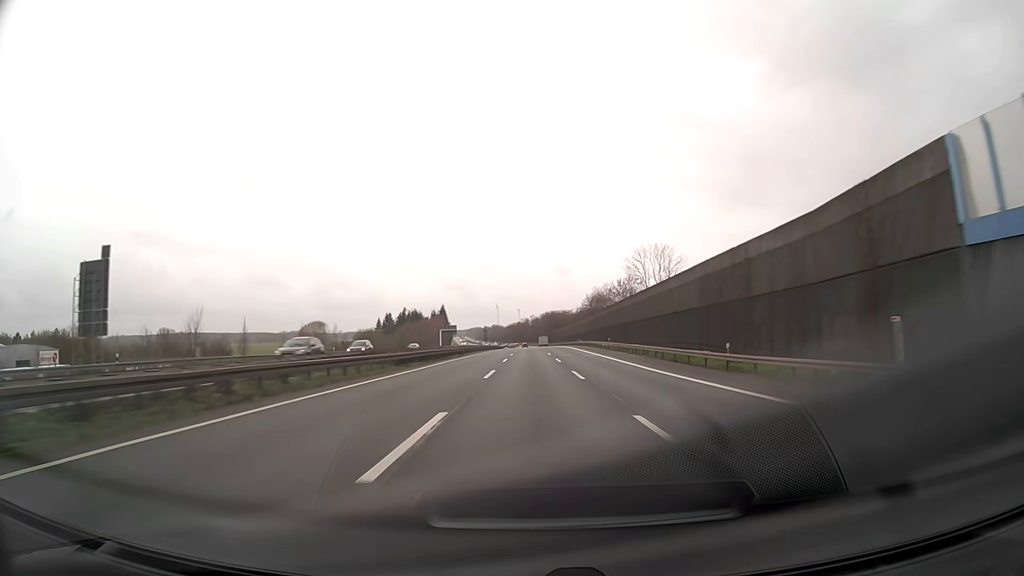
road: motorway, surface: asphalt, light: Day
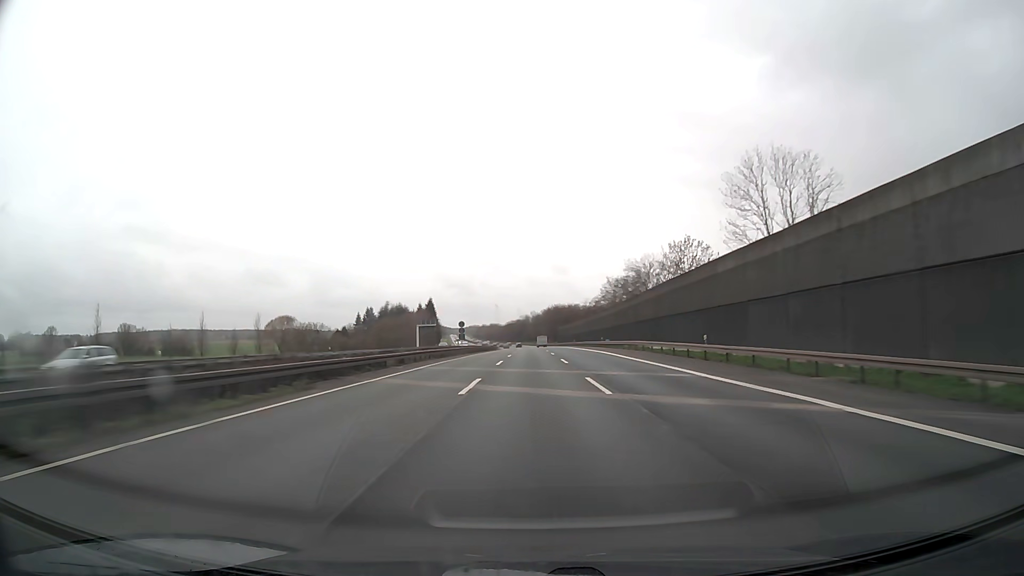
(0.0, +44.5) m; 0°
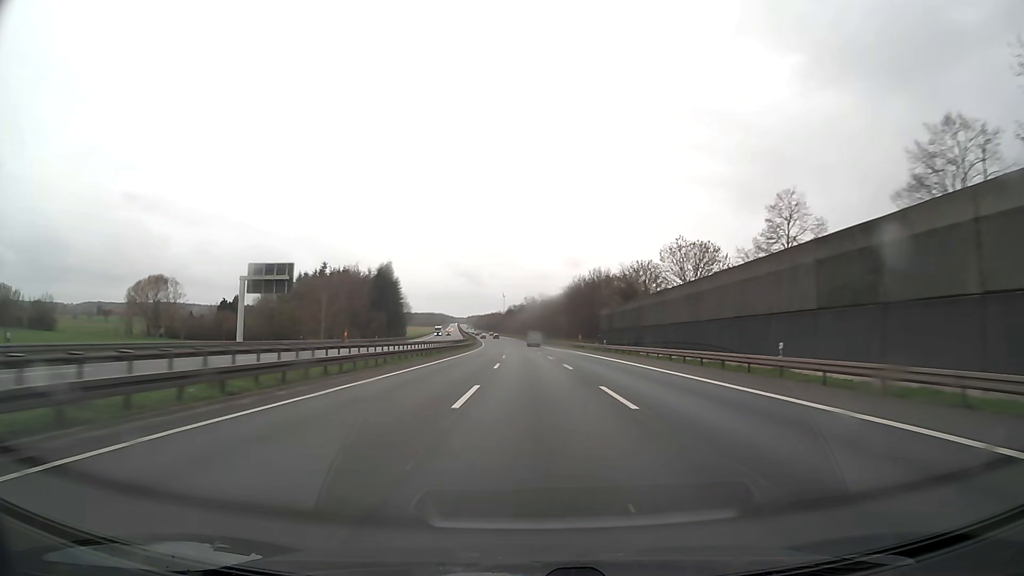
(-0.1, +111.3) m; 0°
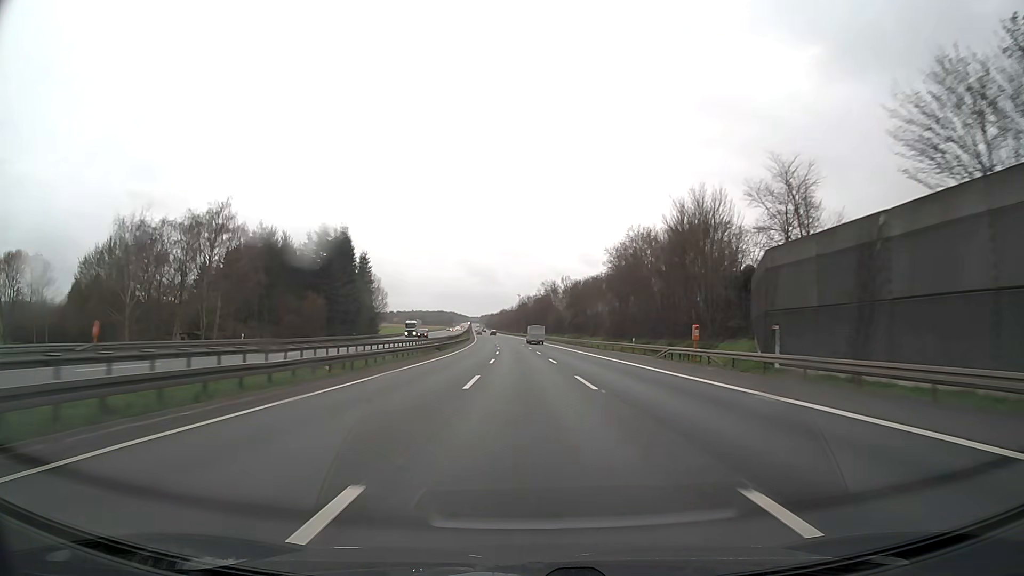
(-0.6, +66.9) m; -1°
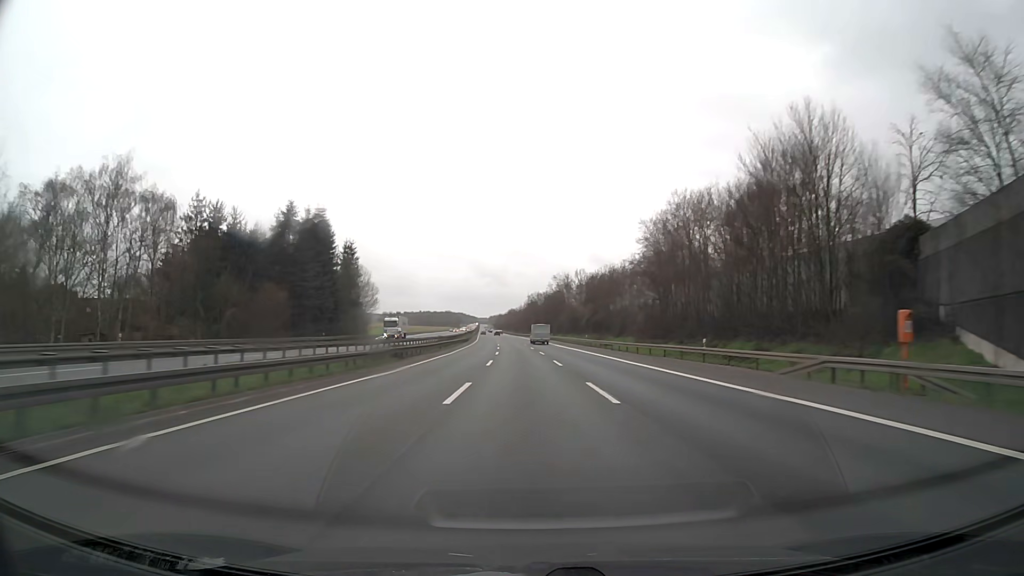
(-0.1, +22.3) m; -1°
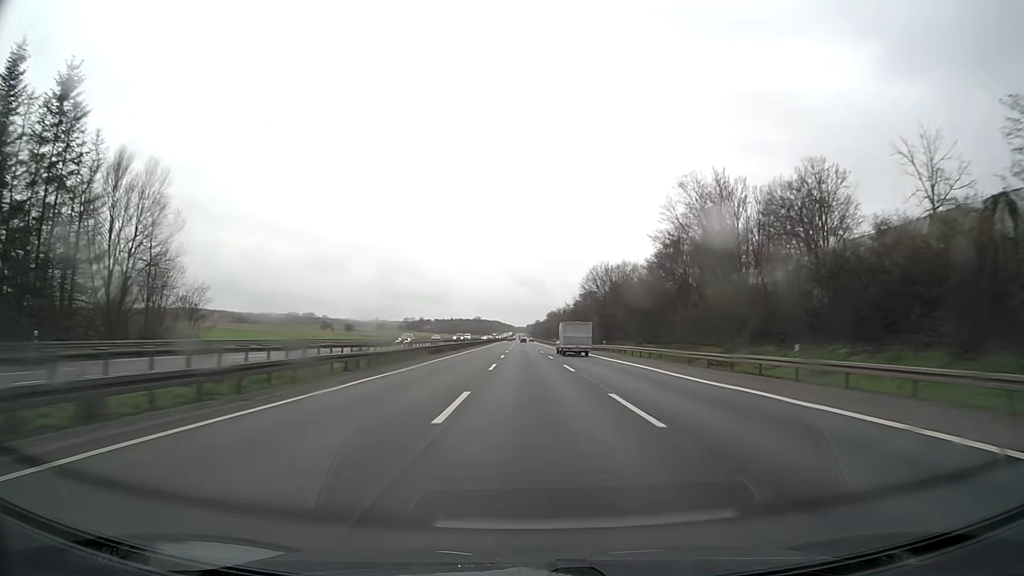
(-3.8, +111.1) m; -3°
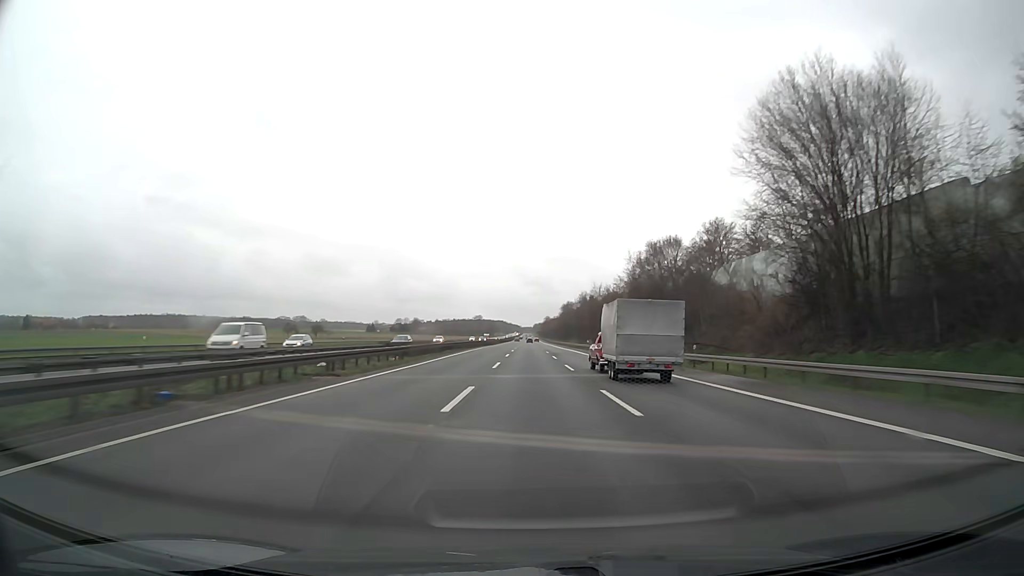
(-0.7, +88.7) m; -1°
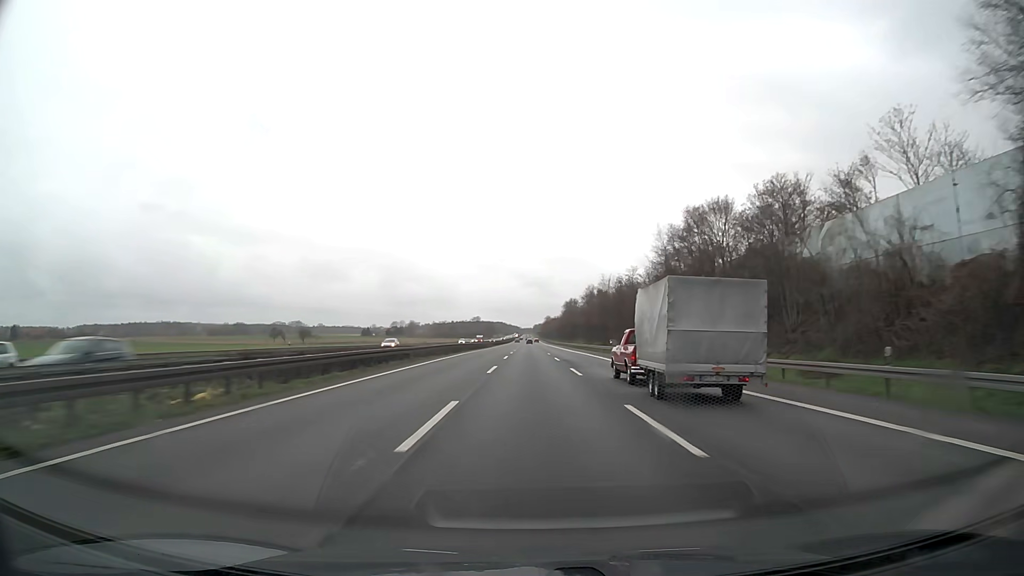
(0.0, +22.2) m; 0°
(0, +10) (0, +20) (0, +30) (0, +40) (0, +50) (0, +60) (0, +70) (0, +80) (0, +90) (0, +100) m
